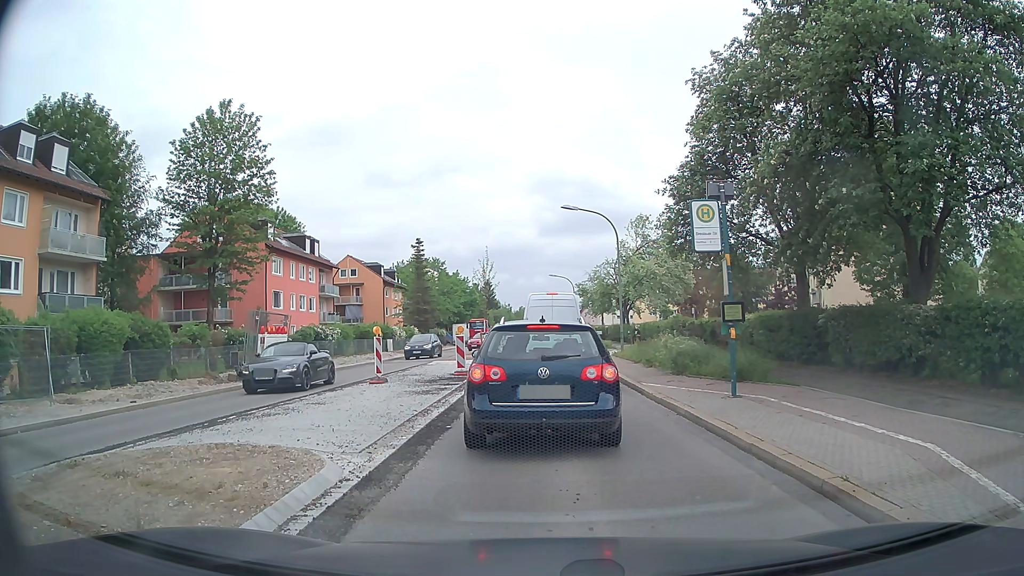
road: secondary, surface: asphalt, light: Day
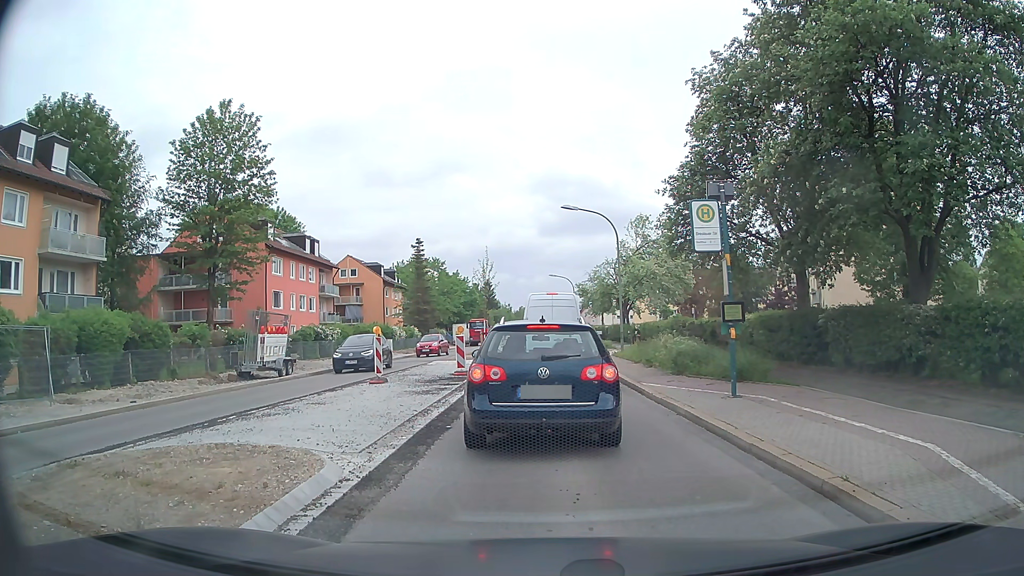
(0.0, 0.0) m; 0°
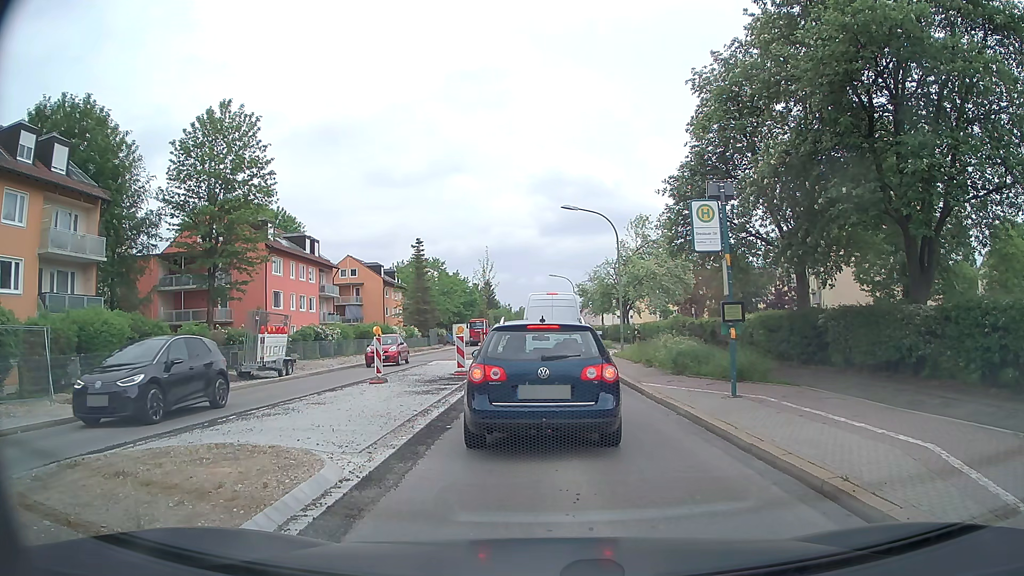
(0.0, 0.0) m; 0°
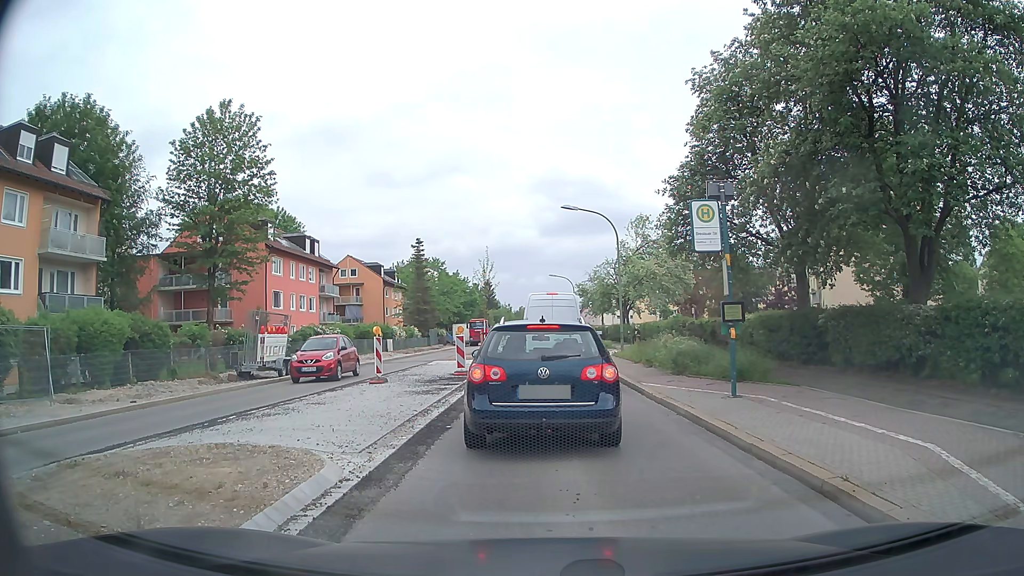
(0.0, 0.0) m; 0°
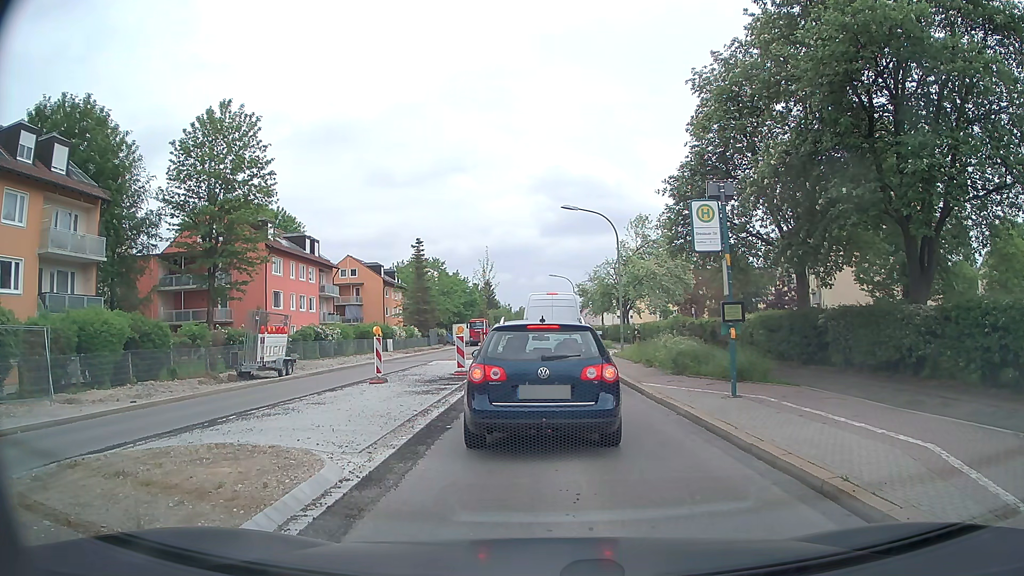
(0.0, 0.0) m; 0°
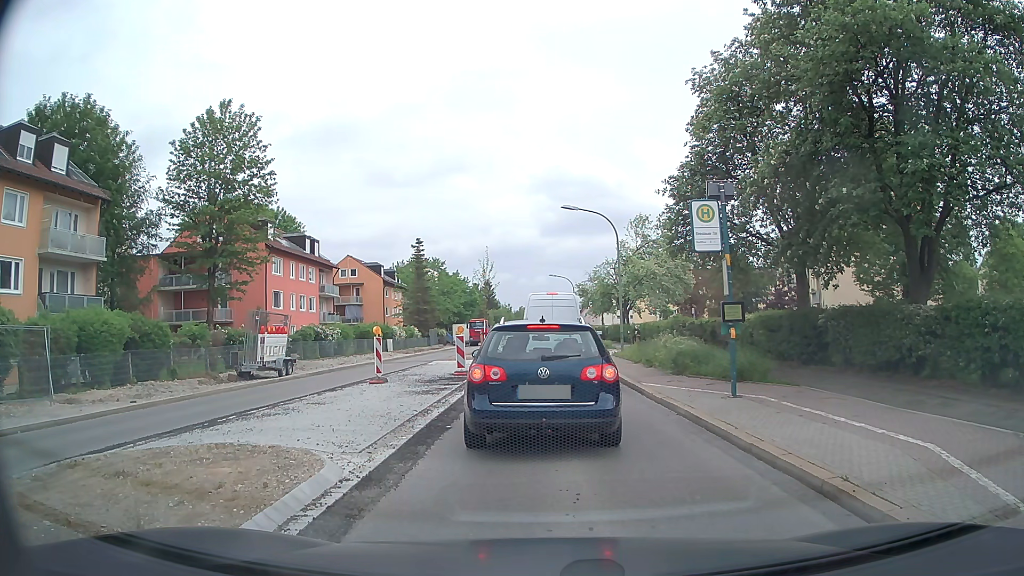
(0.0, 0.0) m; 0°
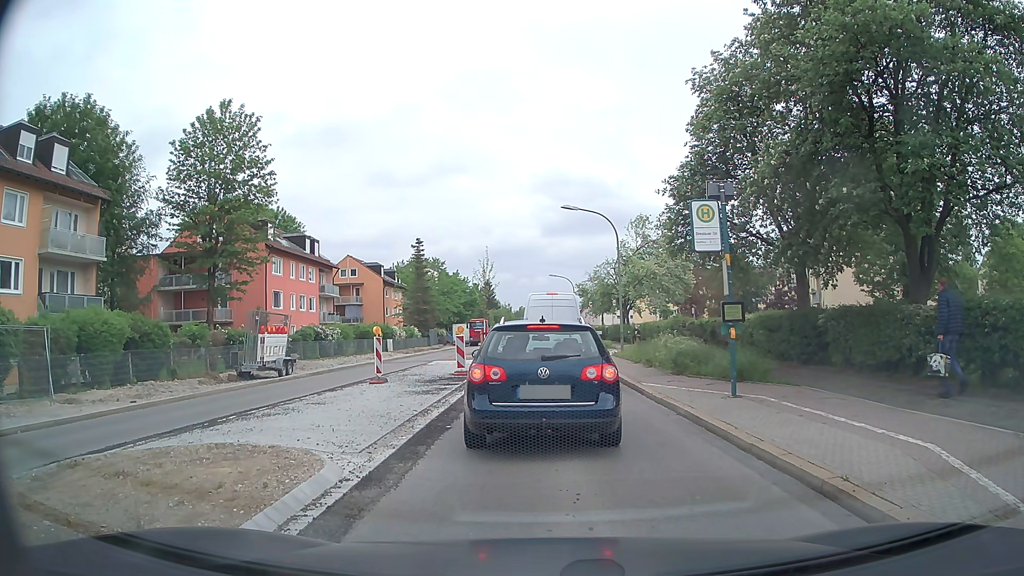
(0.0, 0.0) m; 0°
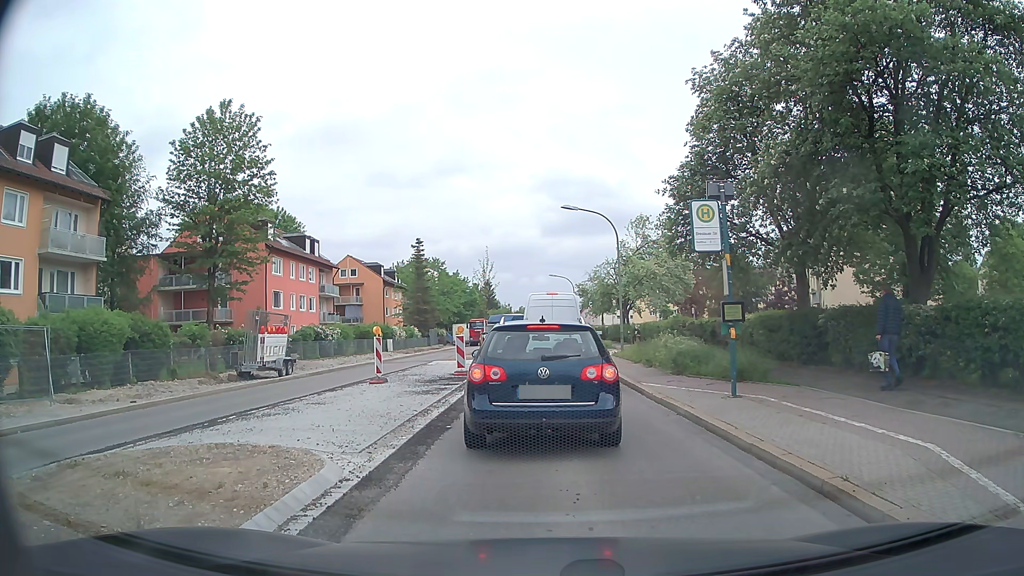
(0.0, 0.0) m; 0°
(0, +10) (0, +20) (-1, +30) (-1, +40) (-1, +50) (-1, +60) (-2, +70) (-2, +80) (-2, +90) (-2, +100) m
